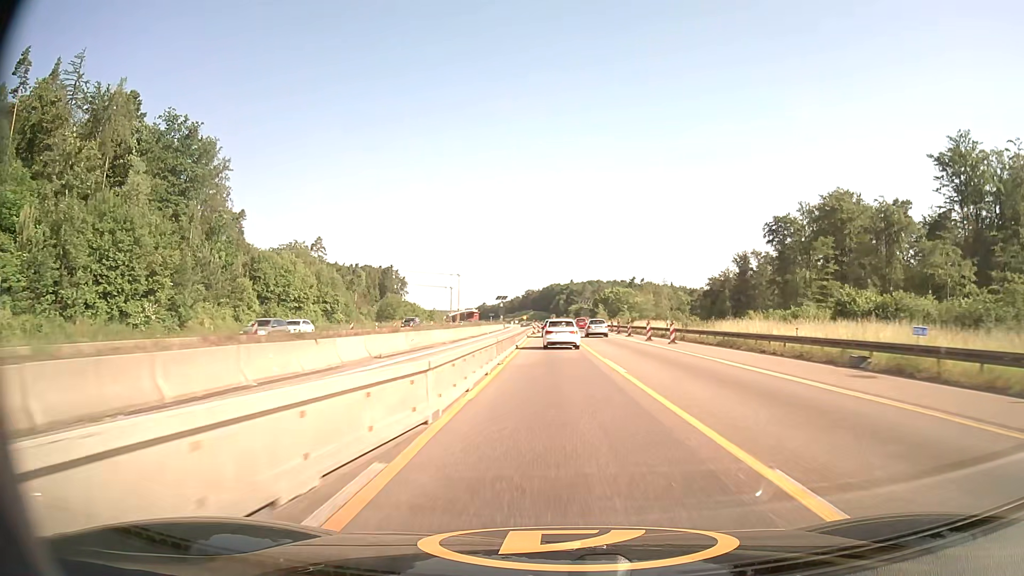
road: motorway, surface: asphalt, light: Day
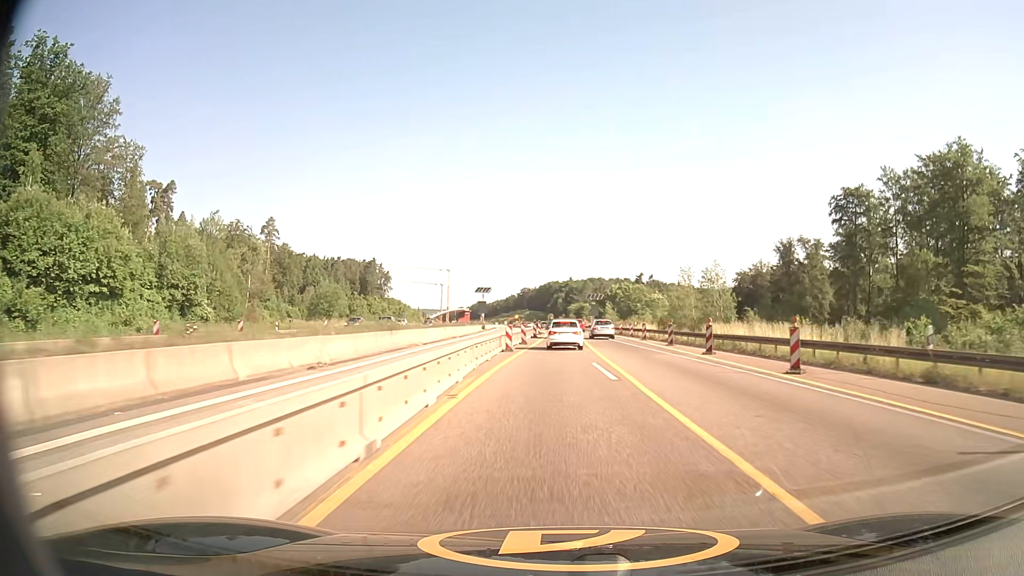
(-0.1, +38.3) m; 0°
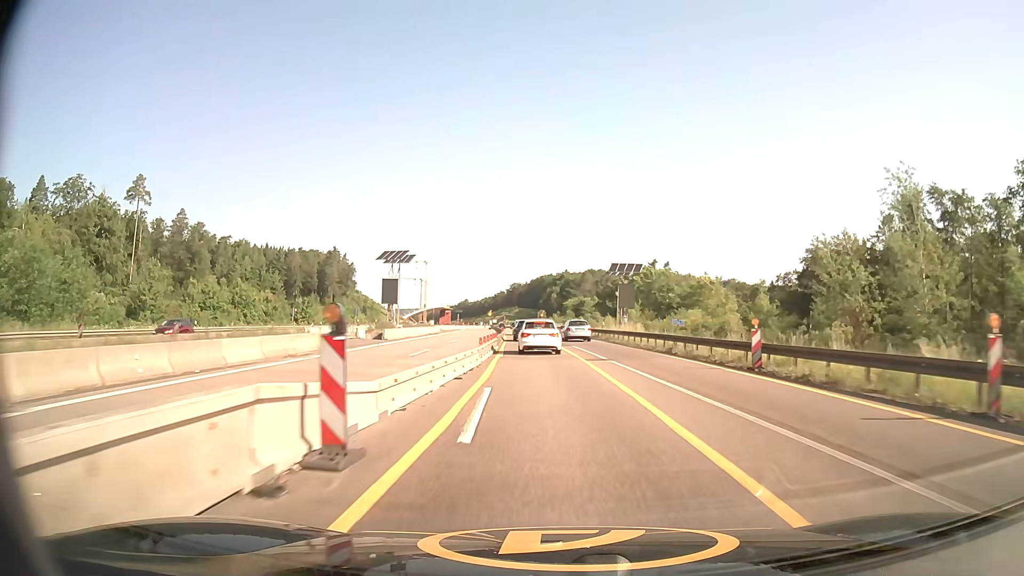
(+0.9, +61.2) m; +1°
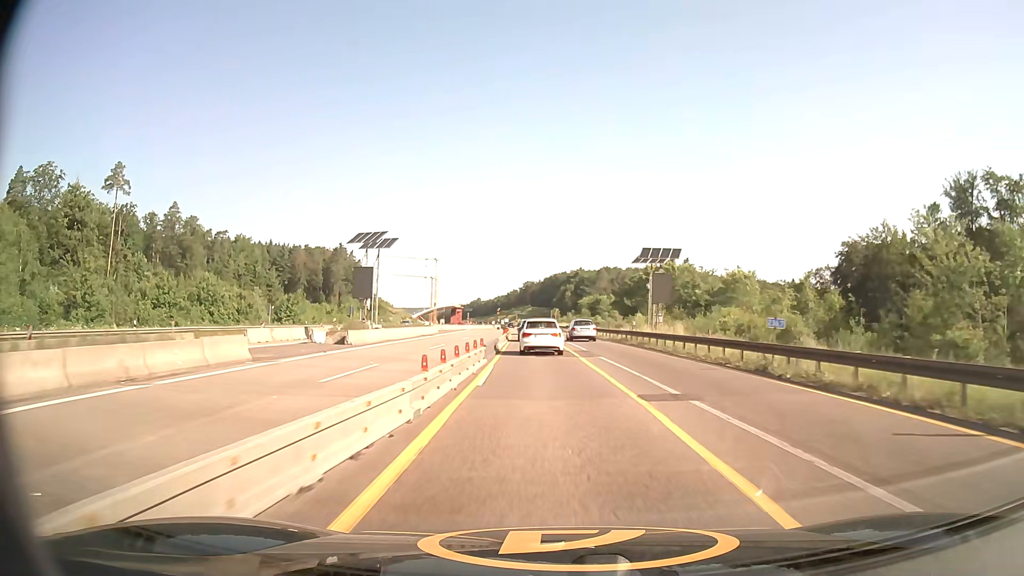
(-0.1, +11.7) m; -1°
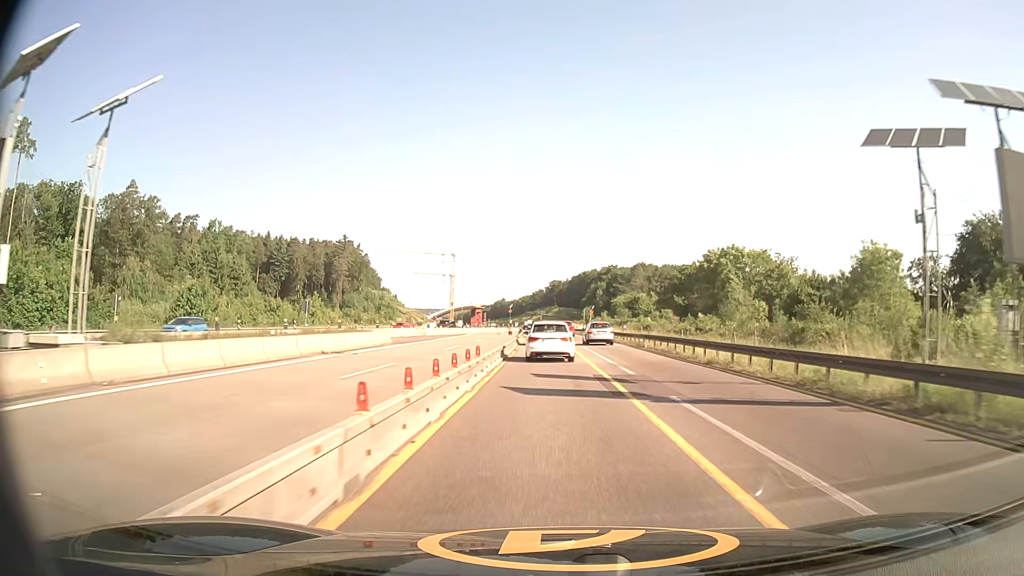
(-0.9, +34.4) m; -2°
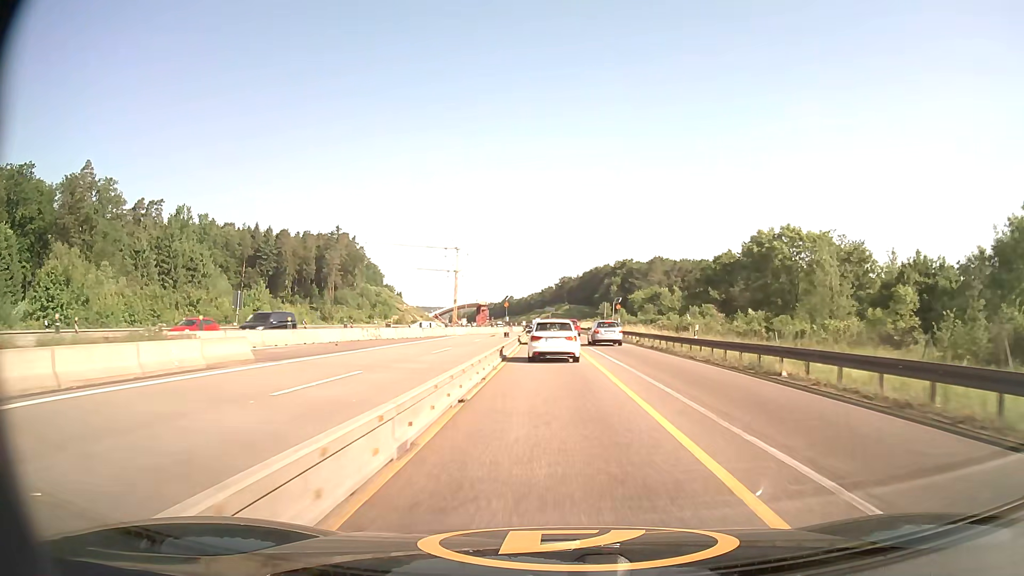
(-0.1, +22.5) m; -1°
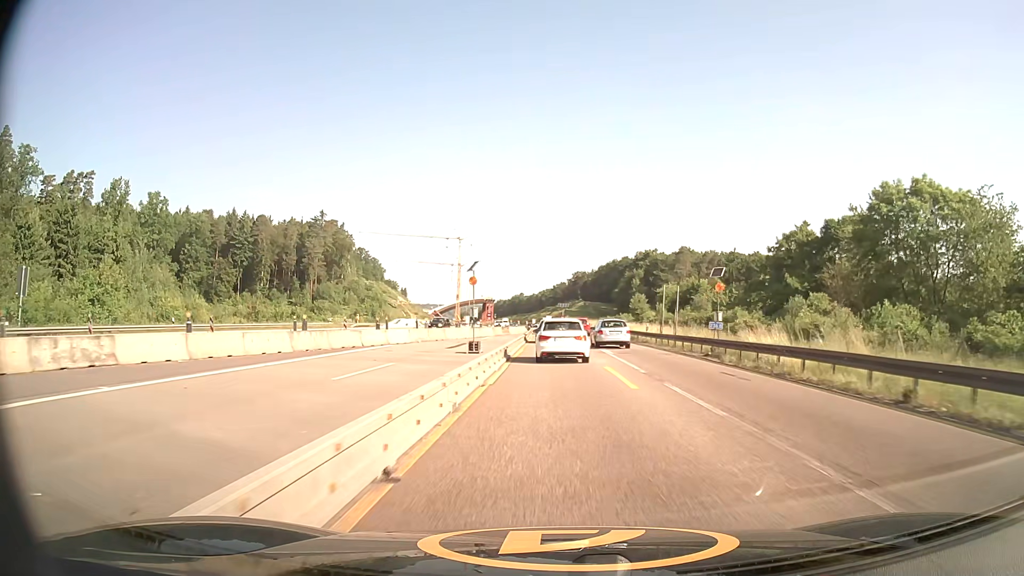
(-0.3, +32.8) m; -1°
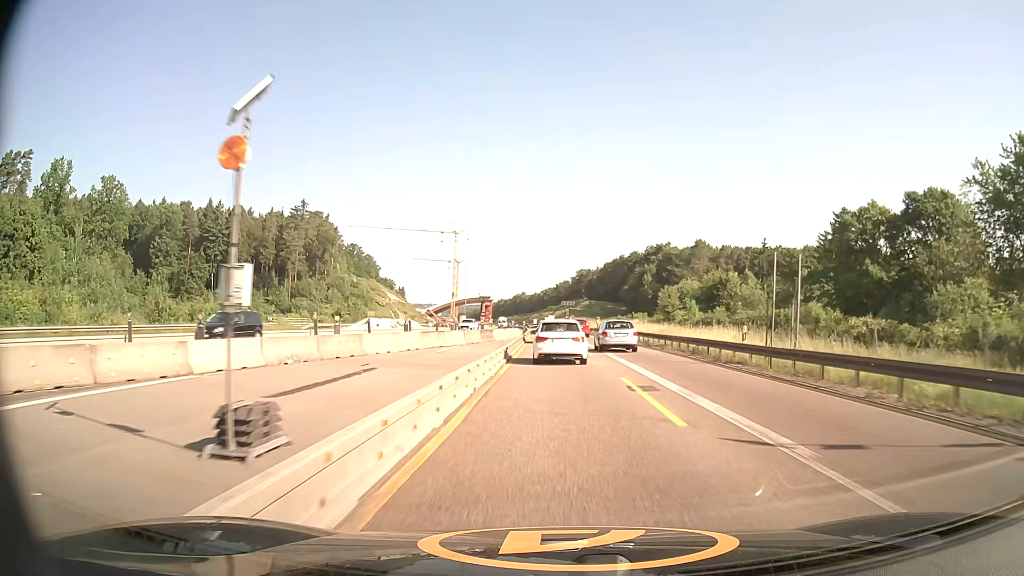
(-0.1, +21.4) m; 0°
(0, +10) (0, +20) (0, +30) (0, +40) (0, +50) (0, +60) (-1, +70) (-1, +80) (-1, +90) (-1, +100) m
